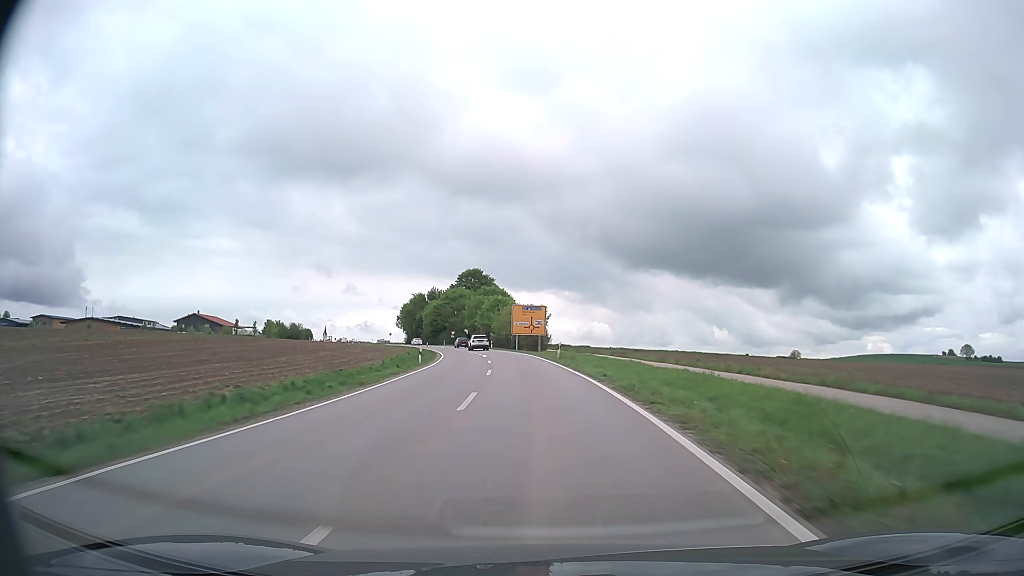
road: secondary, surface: asphalt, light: Day
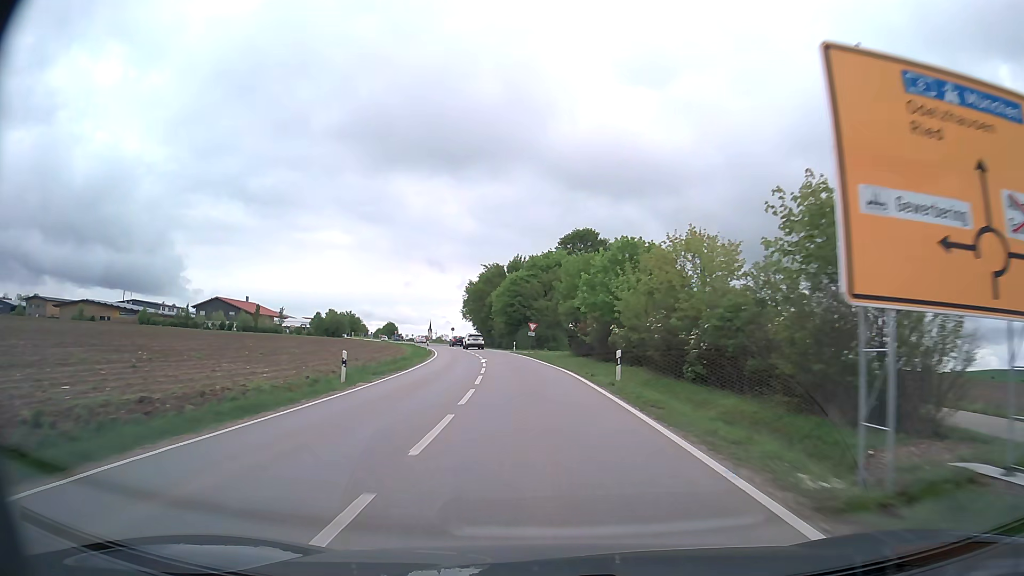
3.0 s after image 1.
(-5.0, +65.3) m; -10°
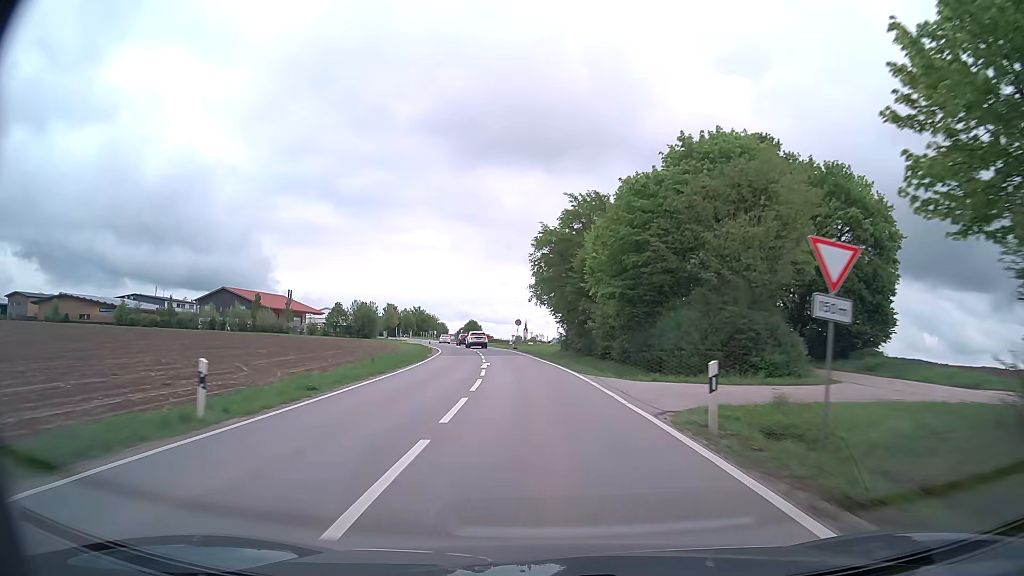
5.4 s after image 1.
(-3.7, +51.7) m; -8°
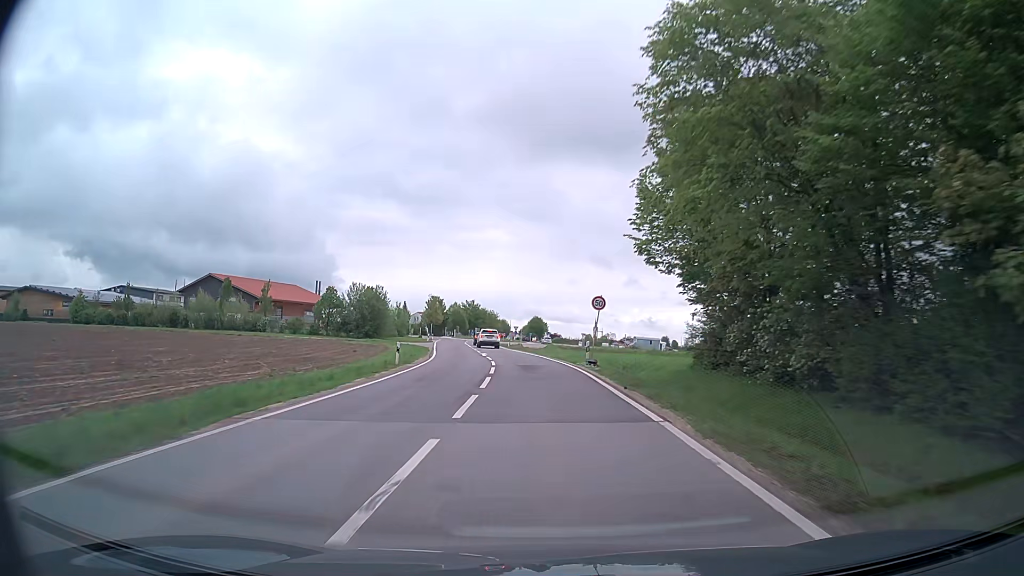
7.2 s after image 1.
(-1.8, +36.3) m; -6°
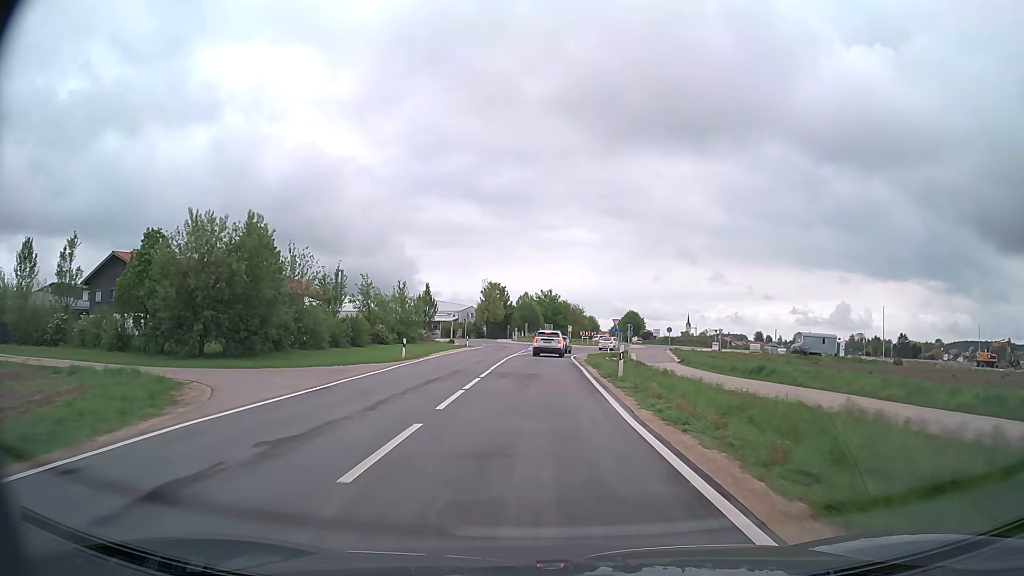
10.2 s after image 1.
(-3.5, +52.1) m; -7°
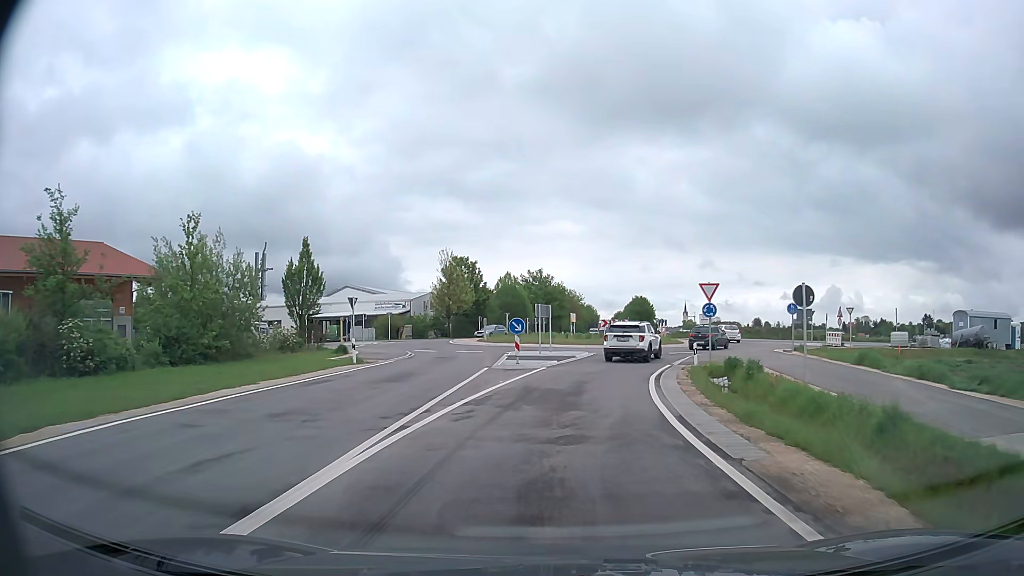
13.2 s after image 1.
(-0.3, +38.6) m; 0°
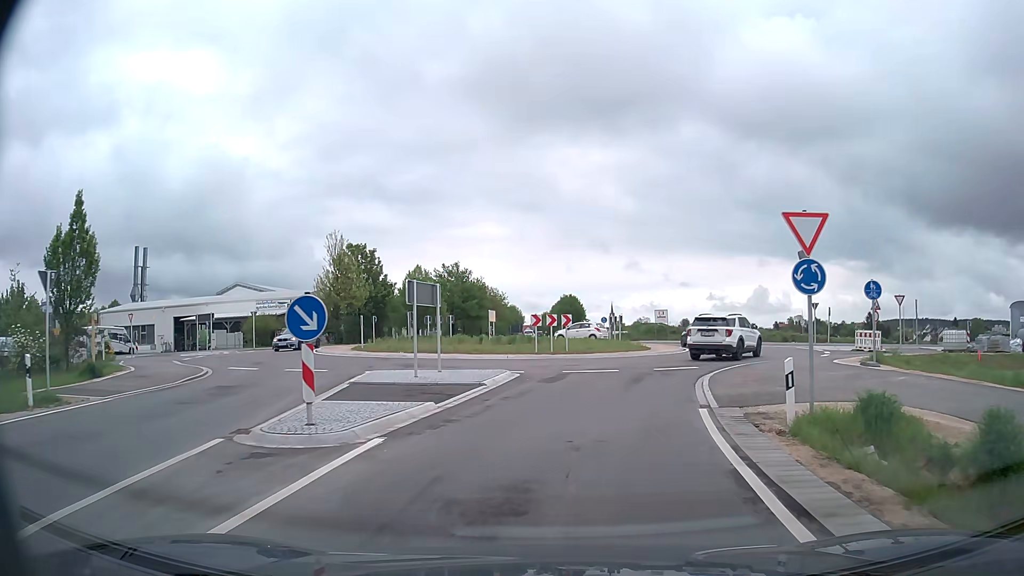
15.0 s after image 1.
(+0.8, +16.2) m; +7°
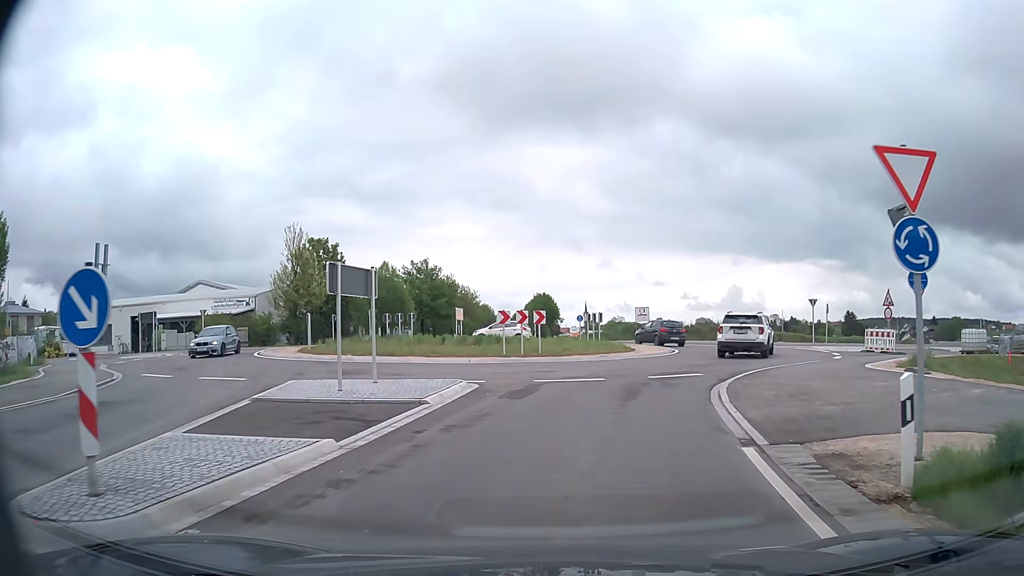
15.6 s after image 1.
(+0.1, +4.2) m; +2°
(+1, +10) (+4, +19) (+8, +28) (+9, +38) (+4, +47) (-1, +55) (-4, +65) (-6, +75) (-7, +85) (-7, +95) m
